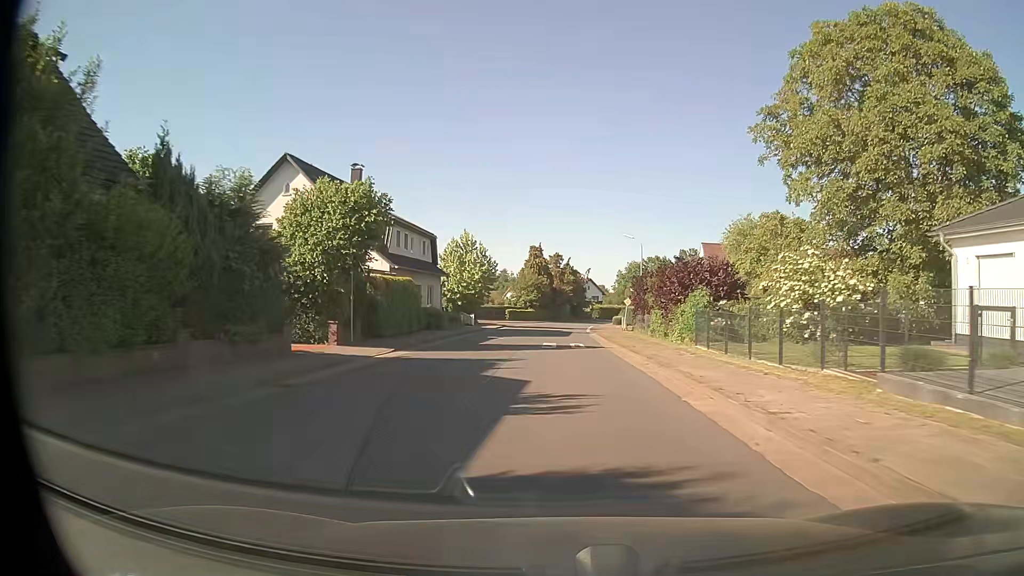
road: tertiary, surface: asphalt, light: Day
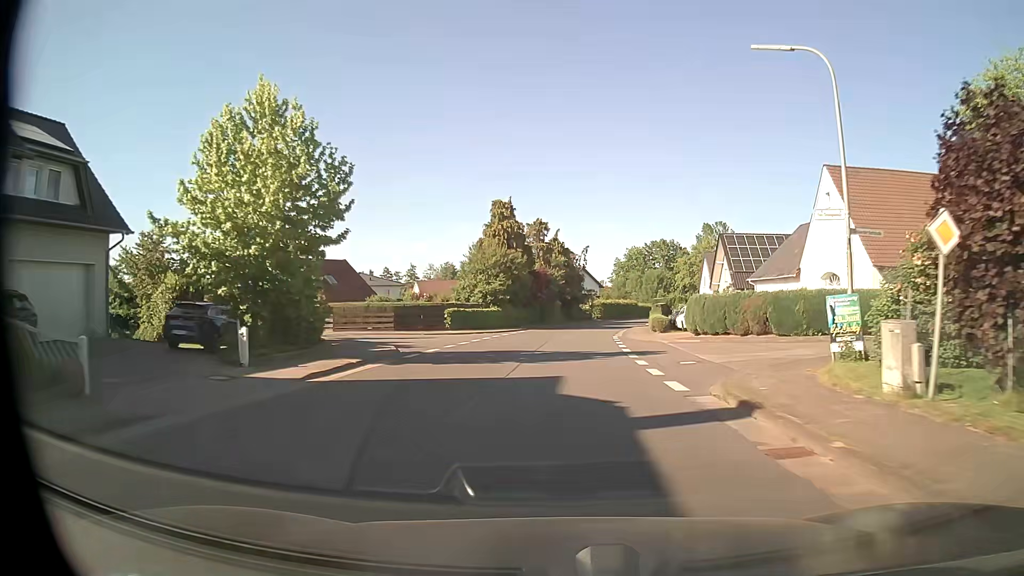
(-0.1, +40.3) m; +1°
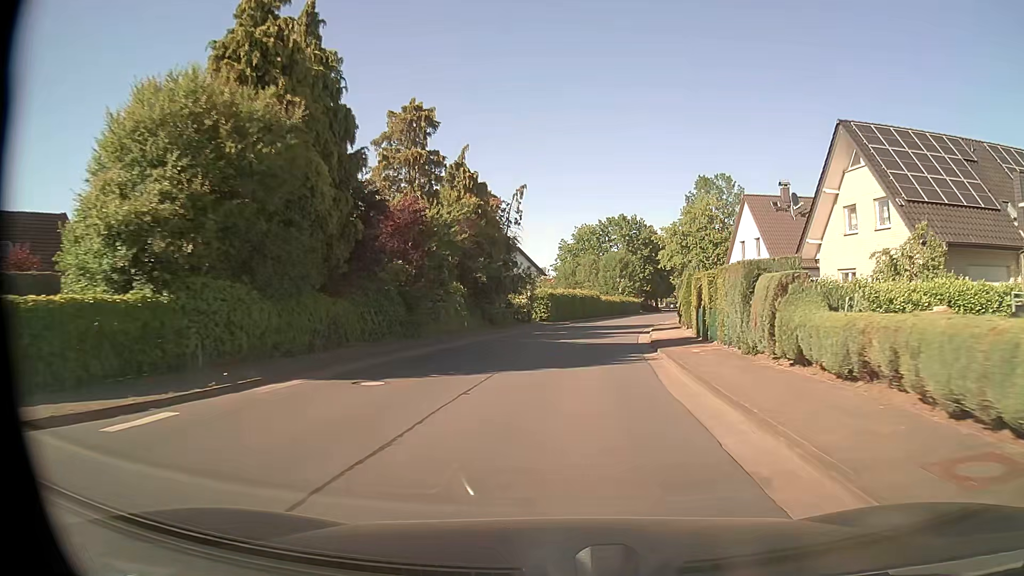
(+1.6, +40.2) m; +5°
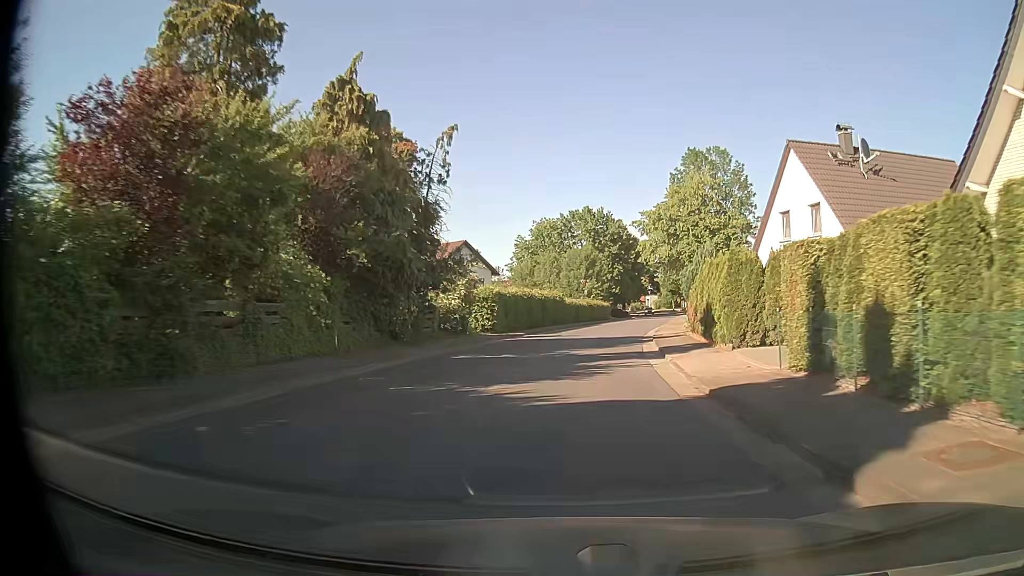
(+0.4, +16.1) m; +4°
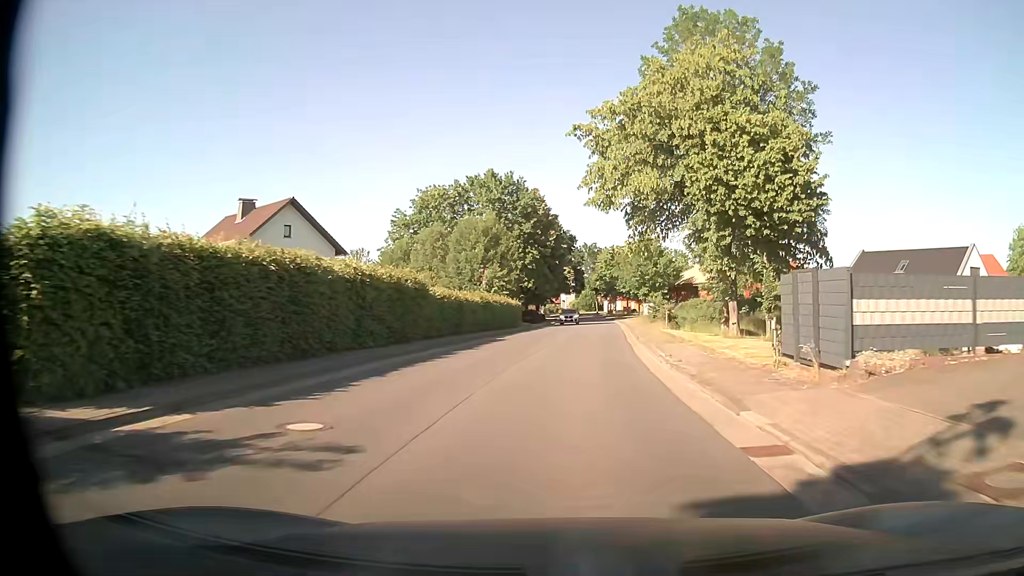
(+1.8, +32.1) m; +7°
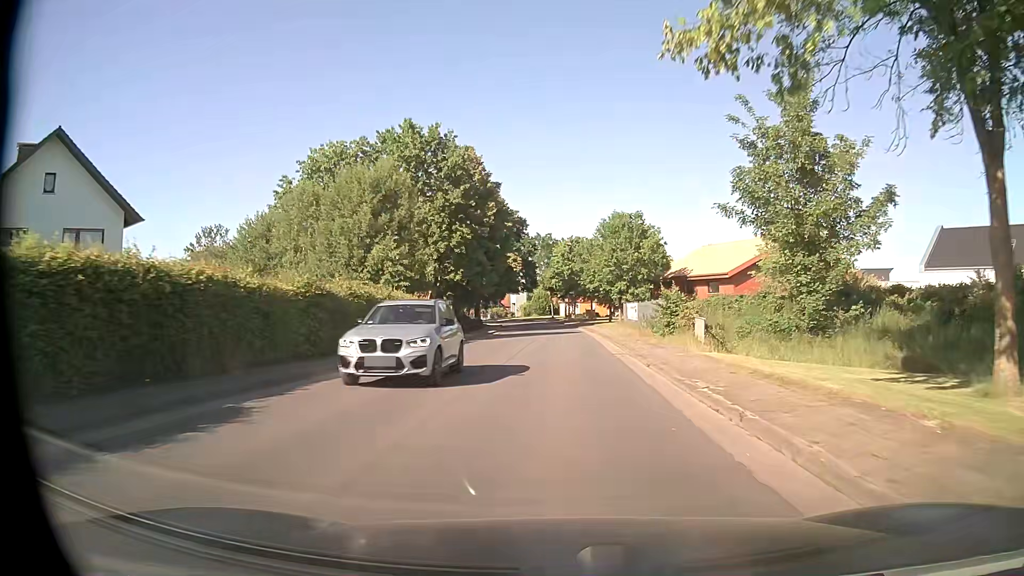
(+1.0, +24.1) m; +4°
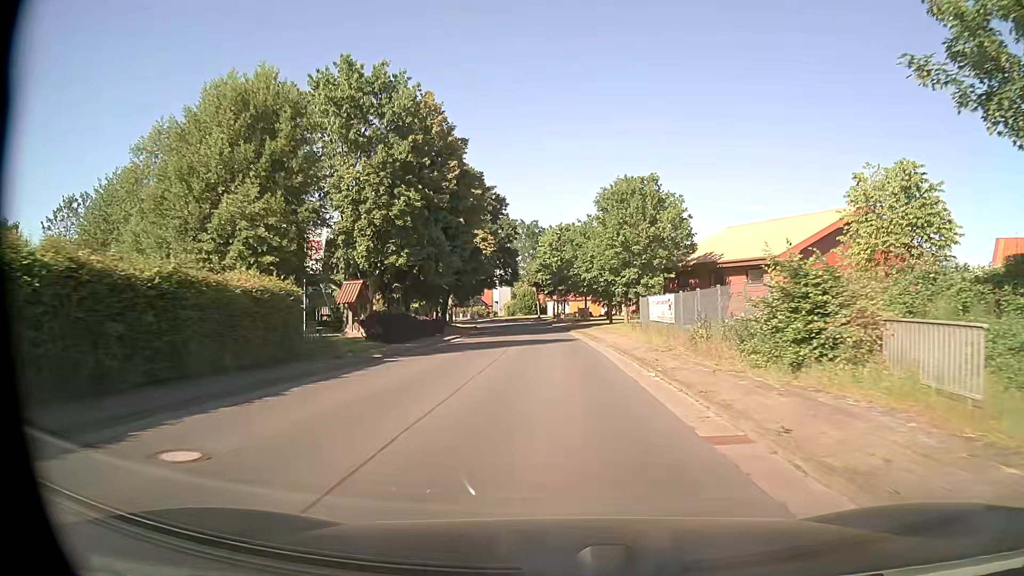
(+0.1, +16.1) m; +1°
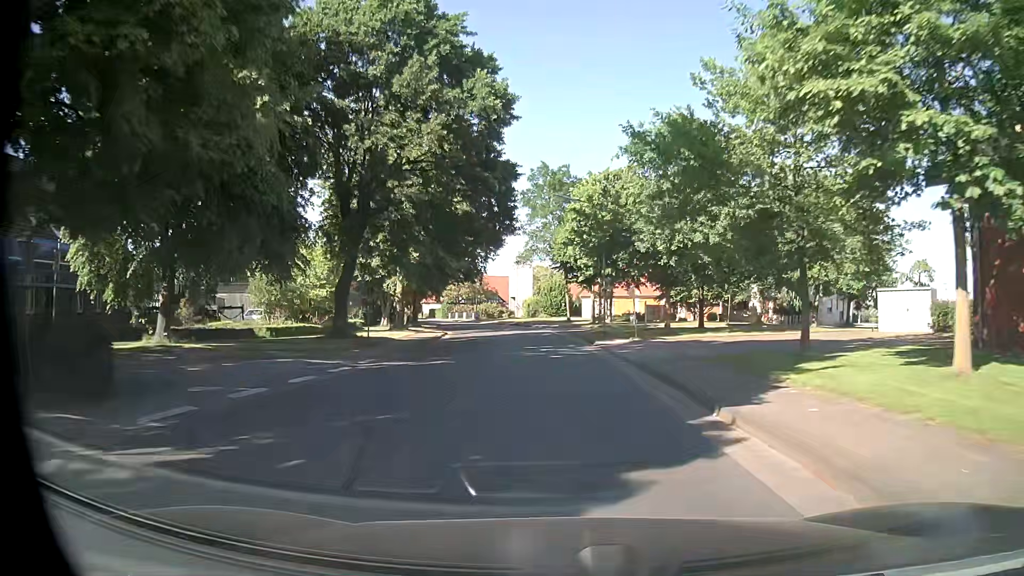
(-0.4, +40.3) m; -2°
(0, +10) (0, +20) (-1, +30) (-2, +40) (-3, +50) (-5, +60) (-7, +70) (-9, +79) (-12, +89) (-15, +98) m
